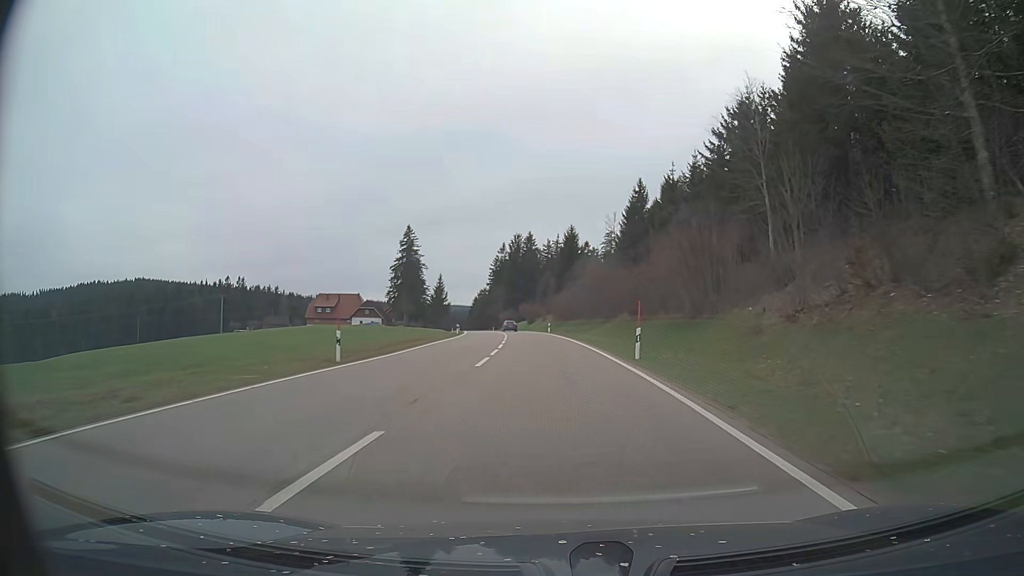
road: primary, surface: asphalt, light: Day
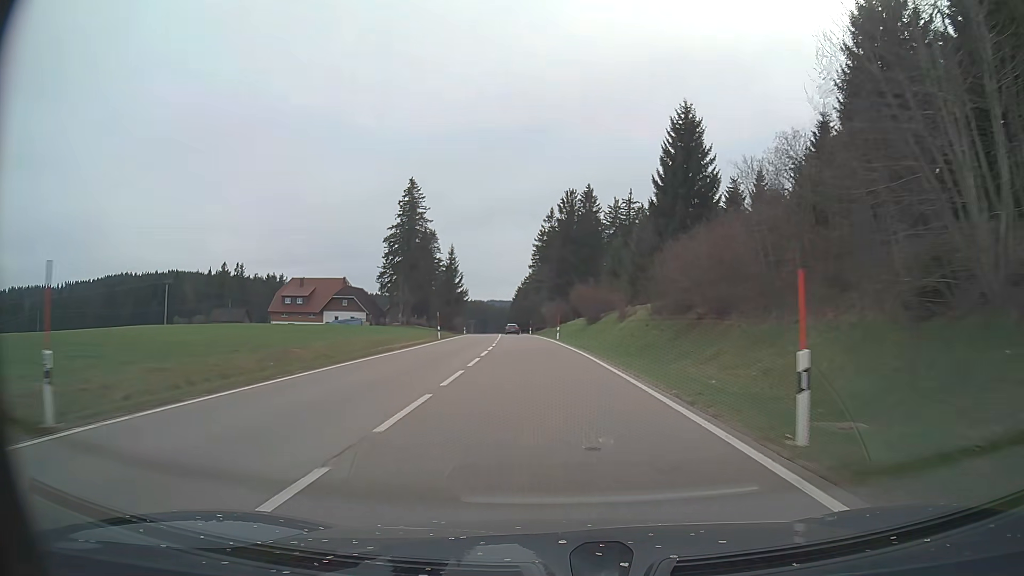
(-2.5, +64.8) m; -5°
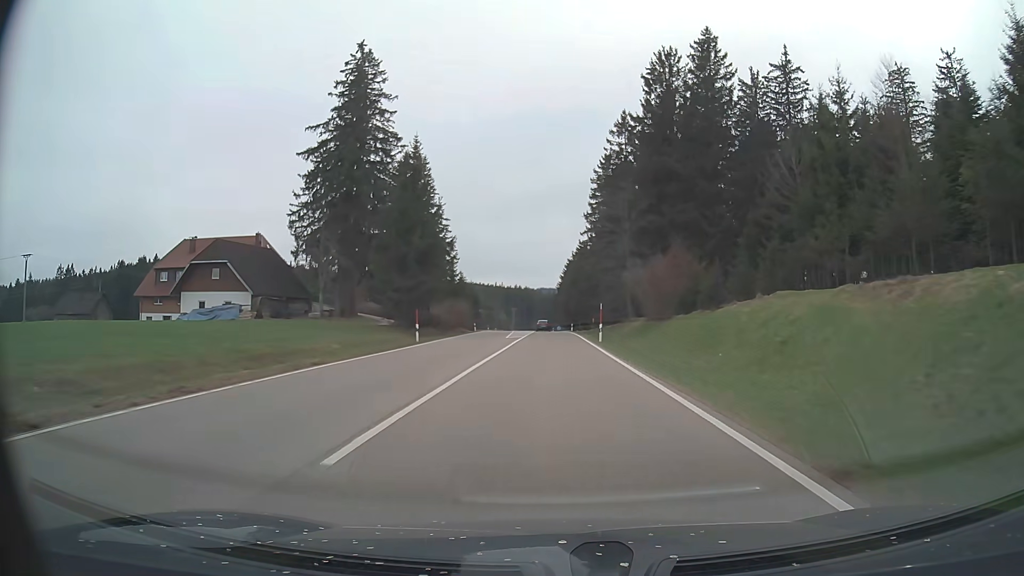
(-3.3, +68.1) m; -4°
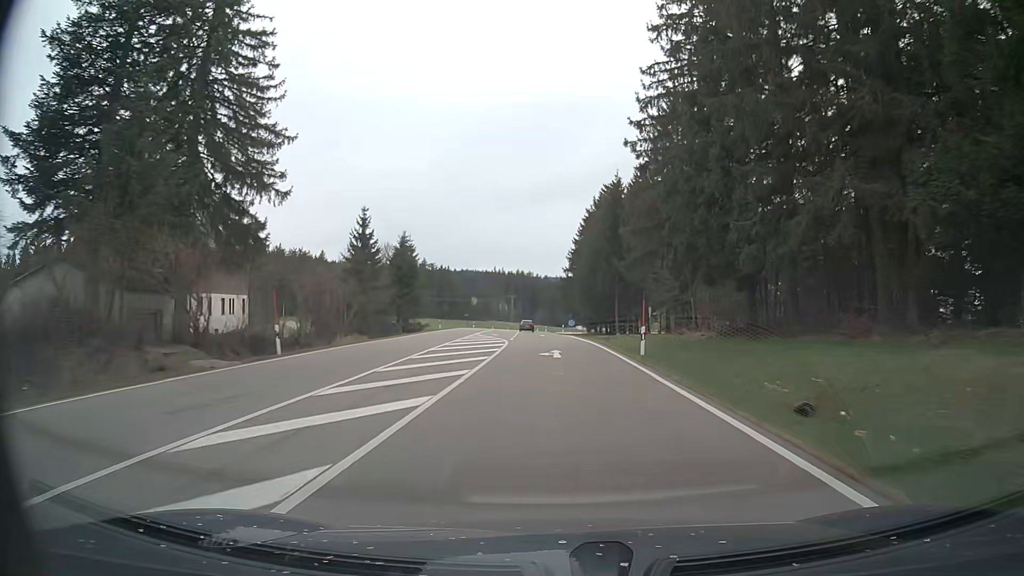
(-0.3, +65.1) m; -1°
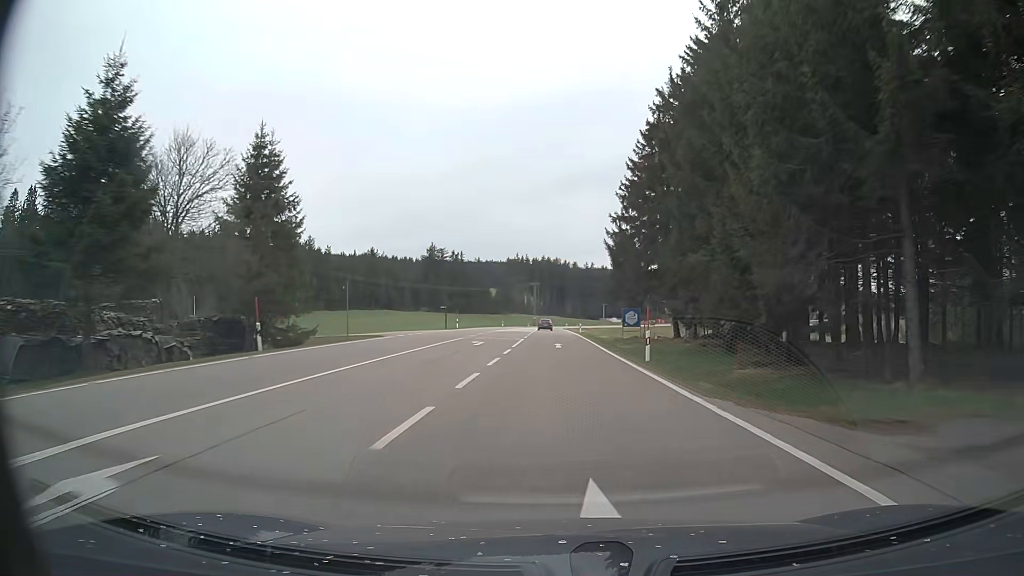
(-0.9, +50.9) m; -2°
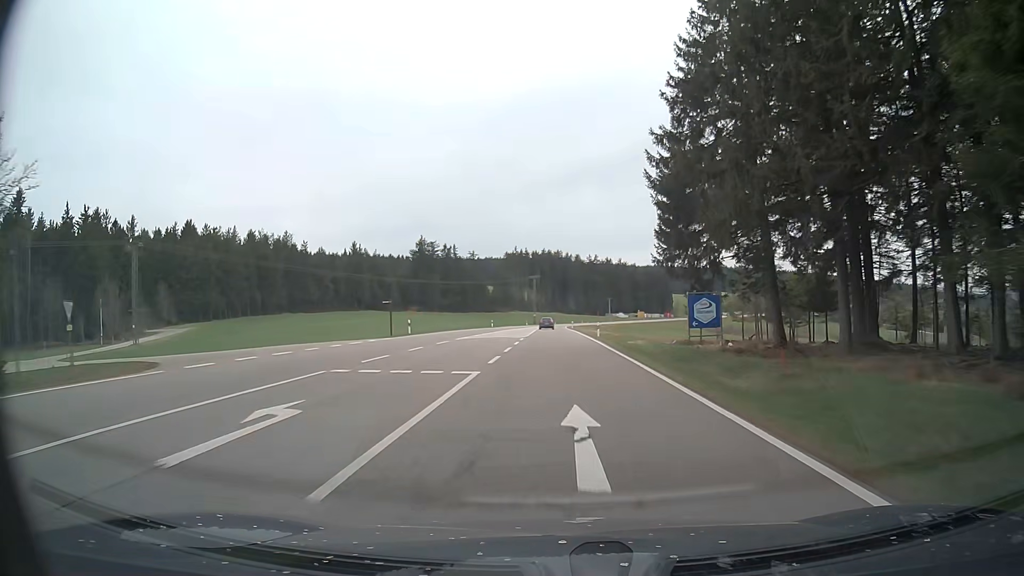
(-0.1, +25.5) m; 0°
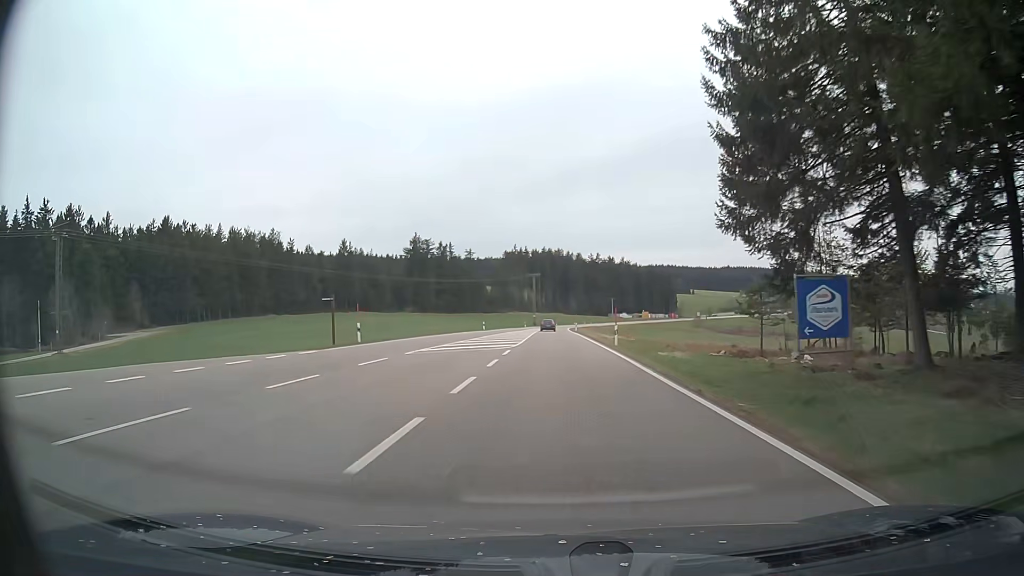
(0.0, +12.8) m; 0°
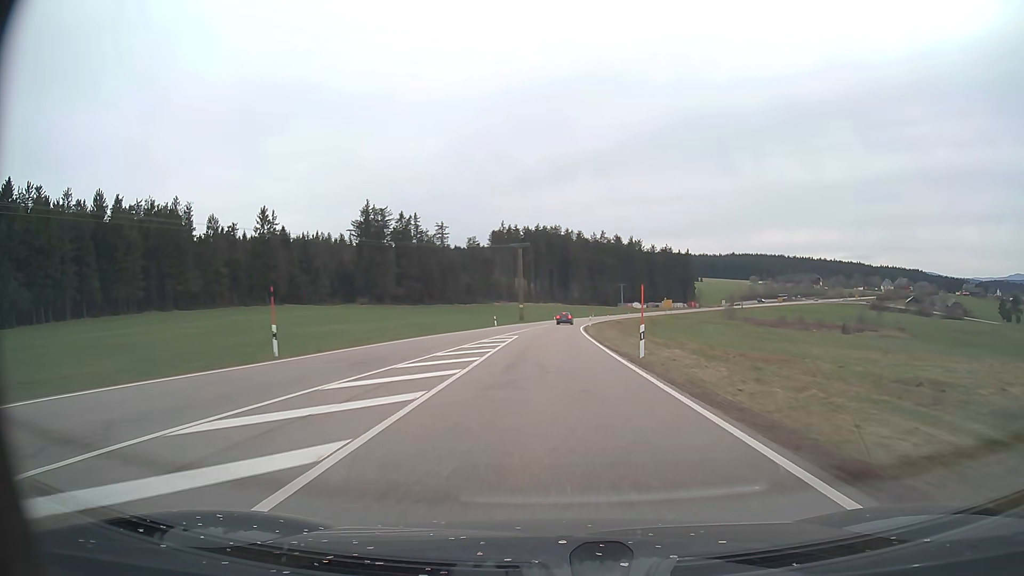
(+0.1, +64.0) m; 0°
(0, +10) (0, +20) (0, +30) (0, +40) (+1, +50) (+1, +60) (+1, +70) (+2, +80) (+3, +90) (+4, +100) m
